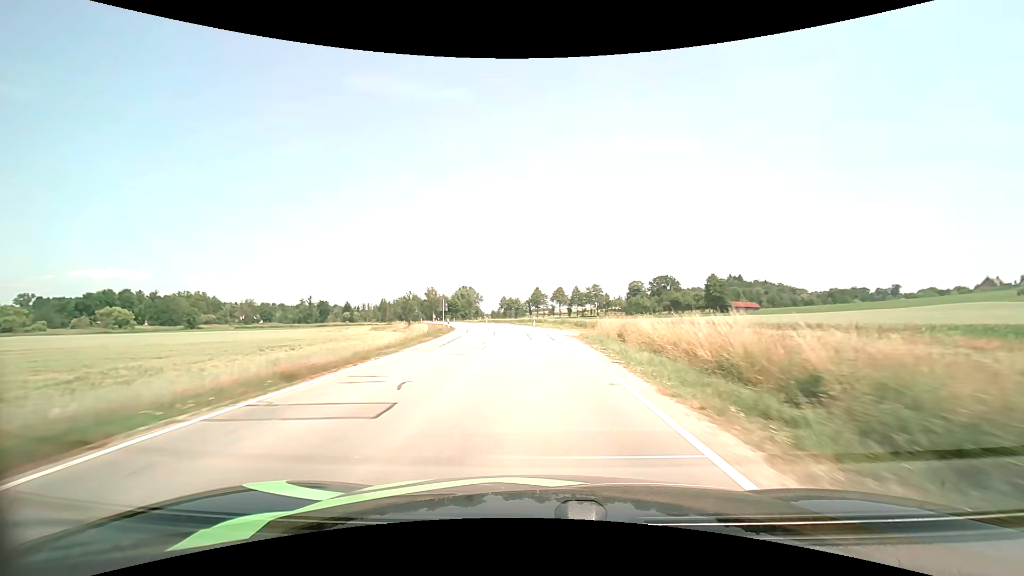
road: secondary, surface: asphalt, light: Day
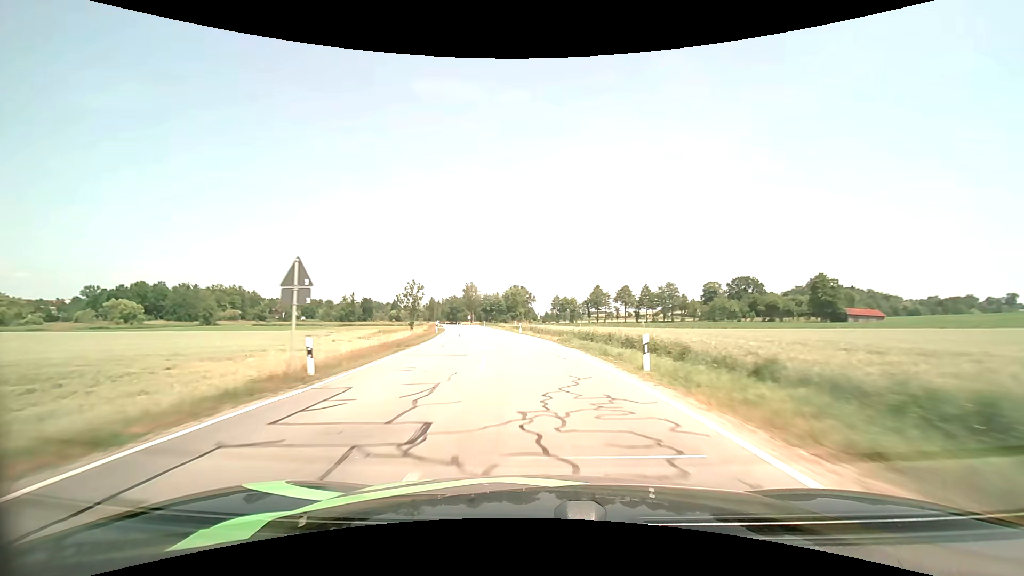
(-1.4, +34.4) m; -6°
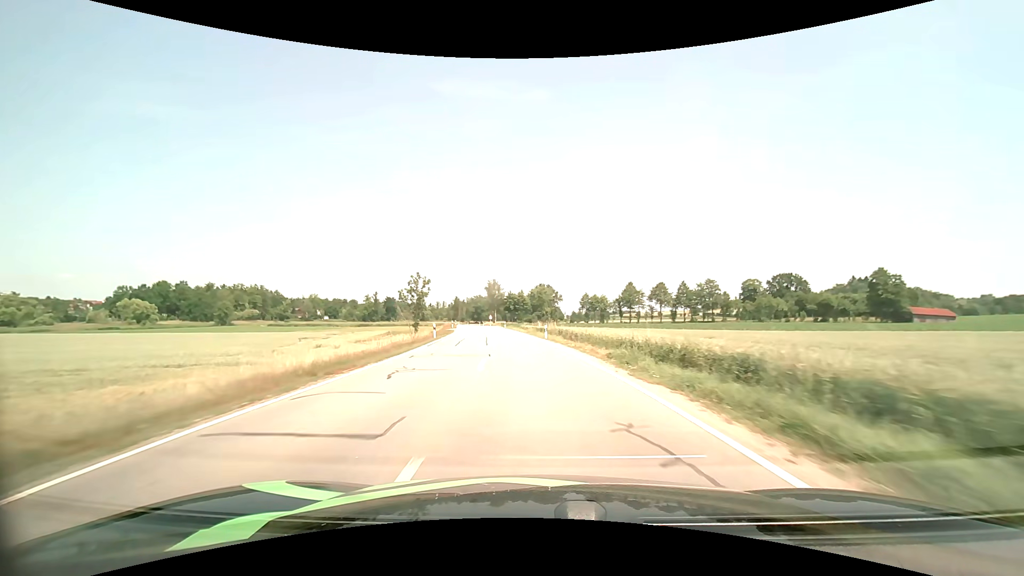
(-0.4, +11.5) m; -3°
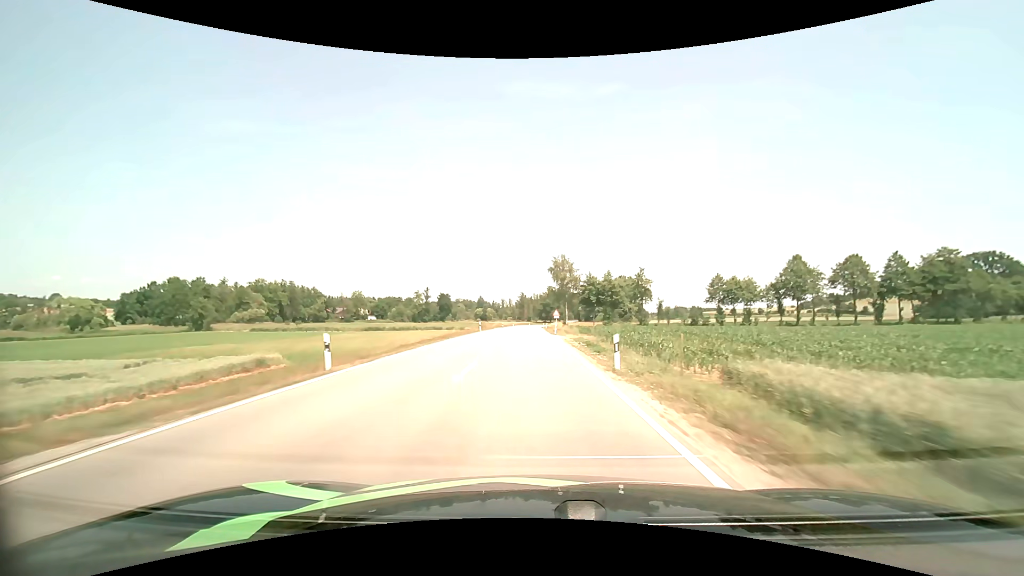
(-5.2, +60.4) m; -8°
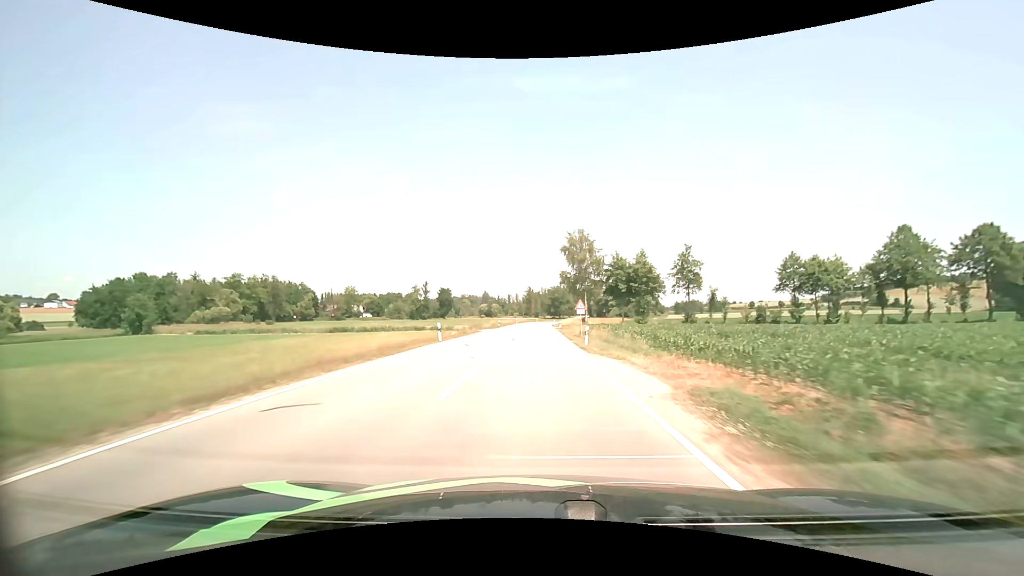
(-0.4, +25.2) m; -1°
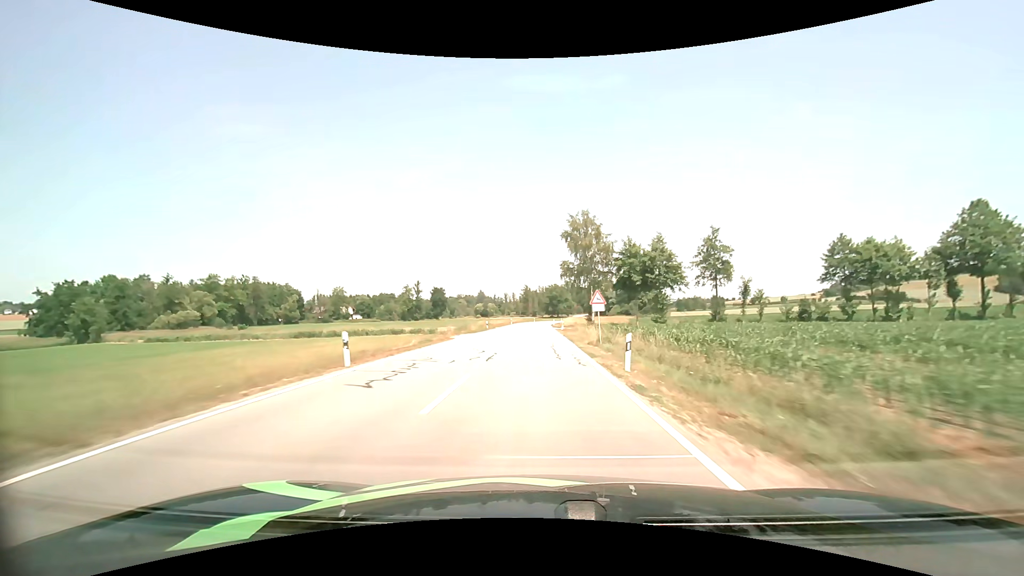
(+0.1, +12.7) m; 0°
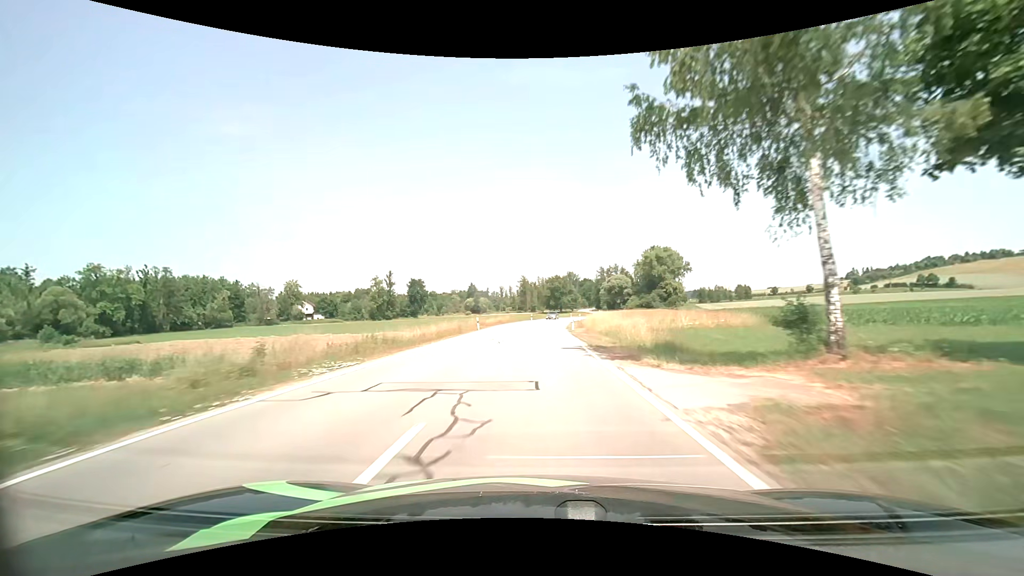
(-0.1, +51.4) m; 0°
(0, +10) (0, +20) (0, +30) (0, +40) (+1, +50) (+2, +60) (+3, +70) (+4, +80) (+6, +90) (+8, +99) m
